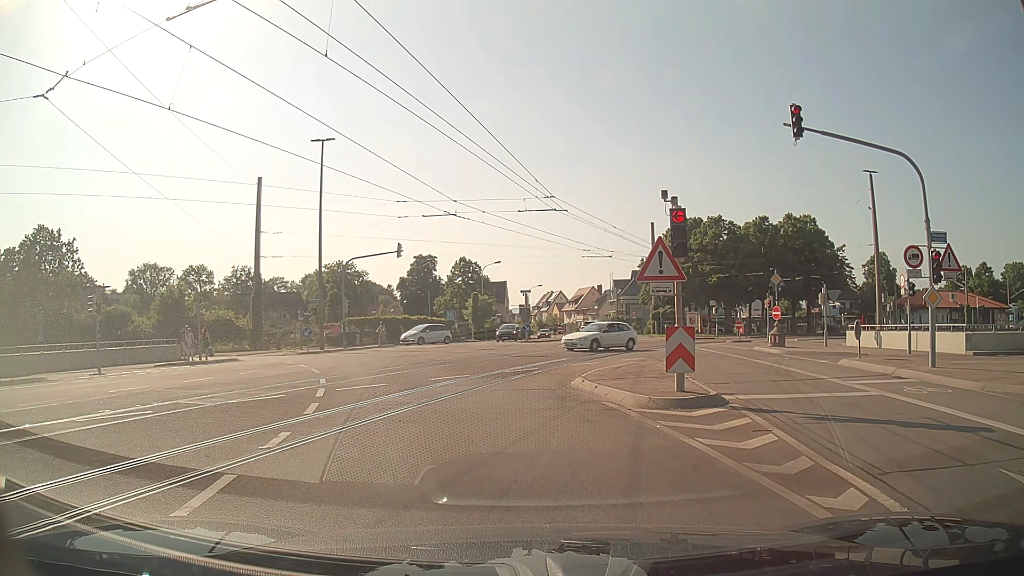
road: tertiary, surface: asphalt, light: Day
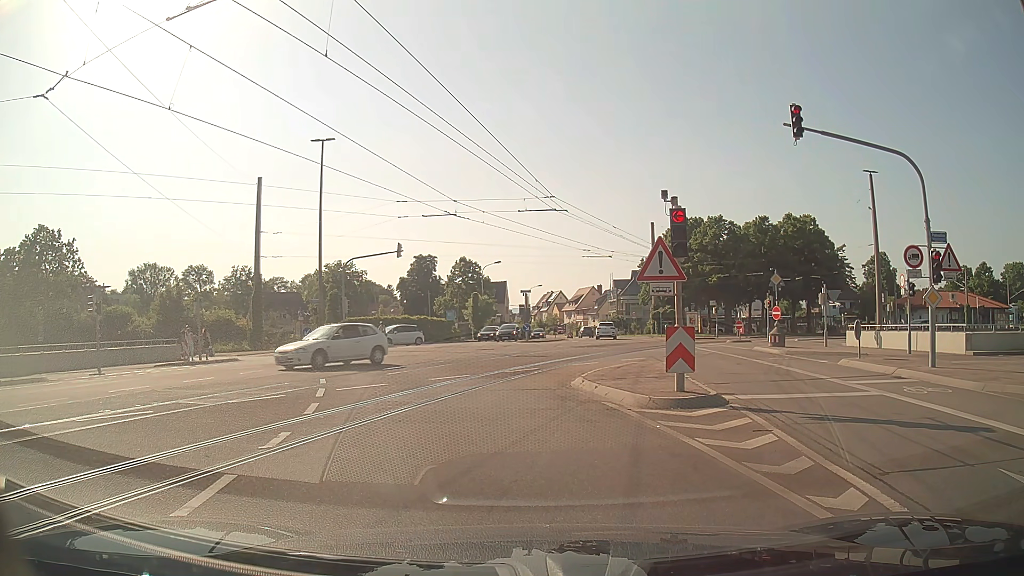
(0.0, 0.0) m; 0°
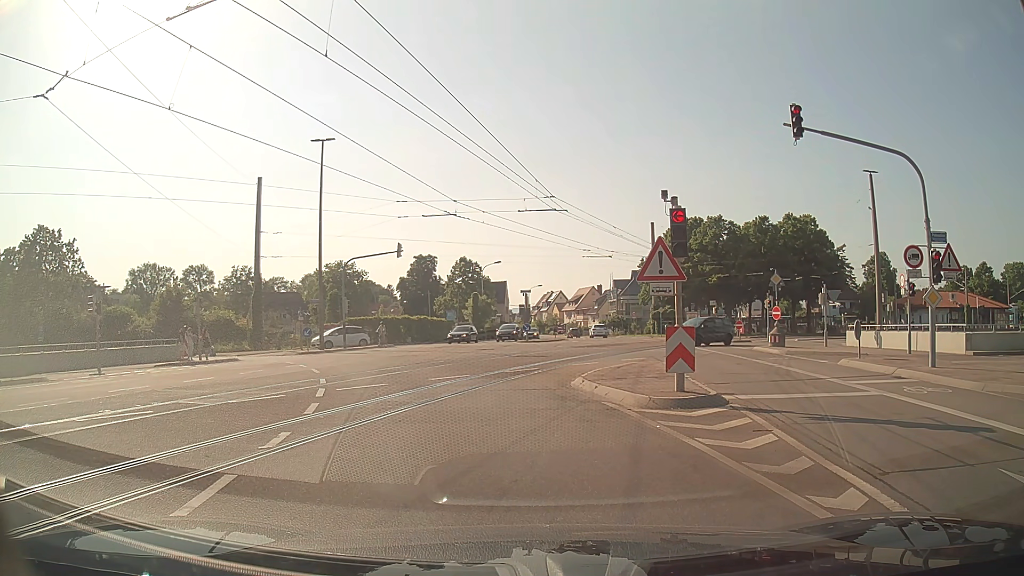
(0.0, 0.0) m; 0°
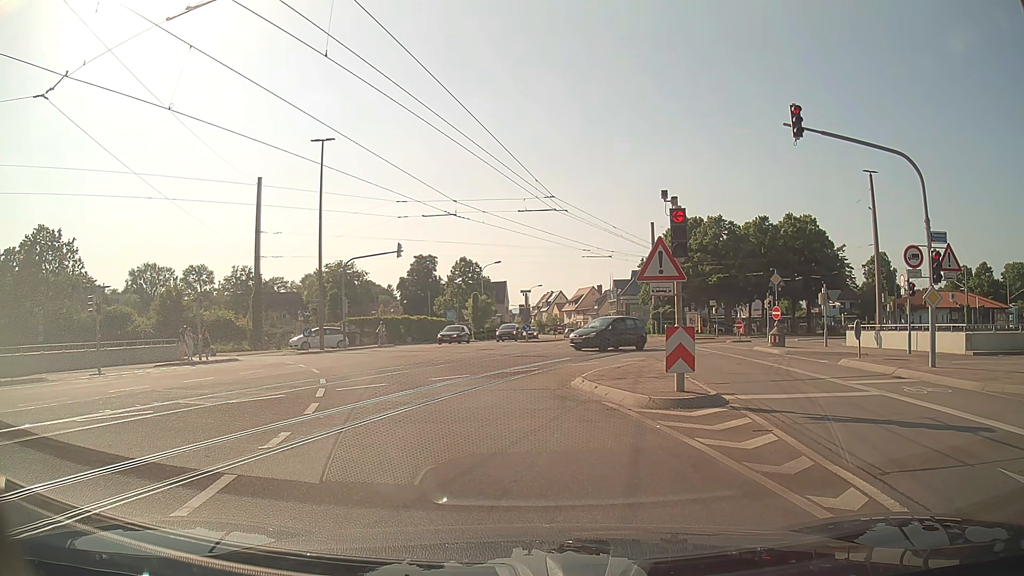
(0.0, 0.0) m; 0°
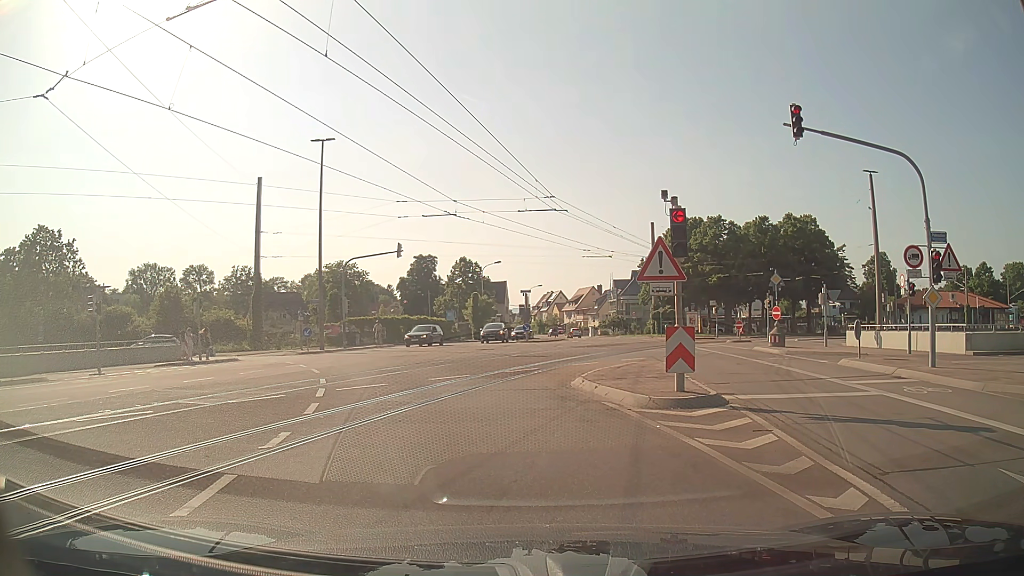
(0.0, 0.0) m; 0°
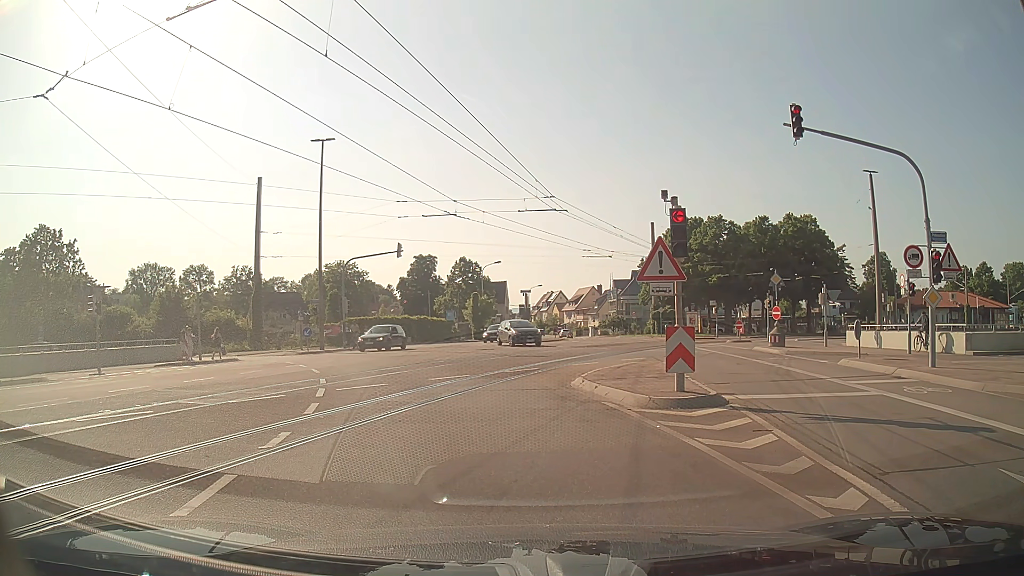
(0.0, 0.0) m; 0°
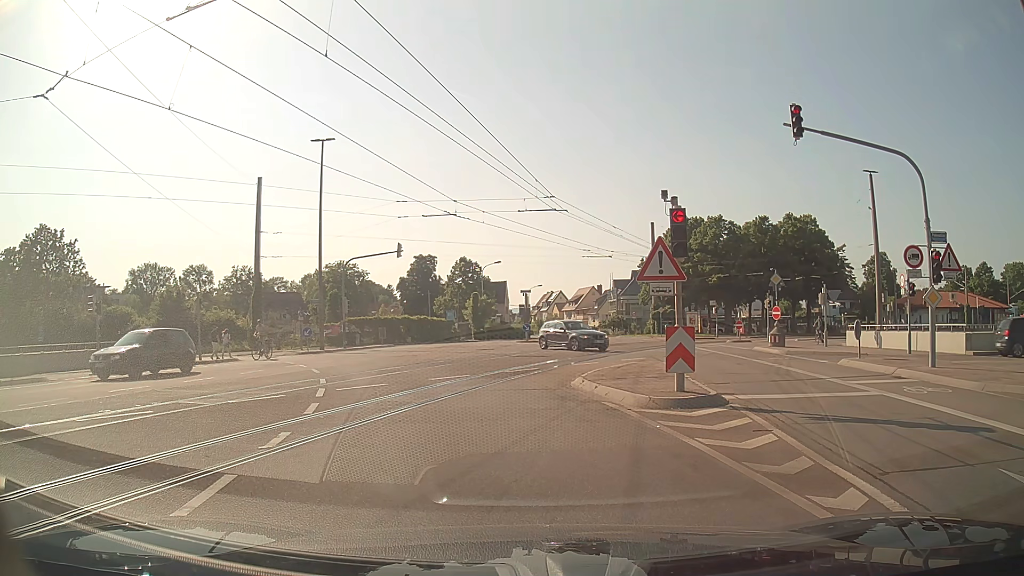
(0.0, 0.0) m; 0°
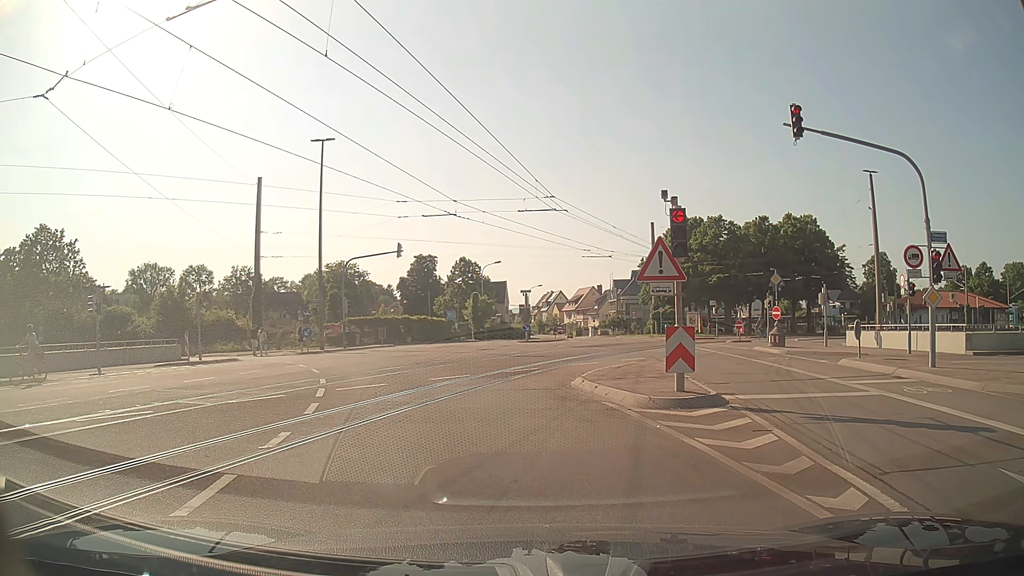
(0.0, 0.0) m; 0°
(-1, +10) (-4, +19) (-10, +28) (-17, +35) (-26, +38) (-36, +39) (-46, +37) (-56, +35) (-66, +34) (-76, +32) m
